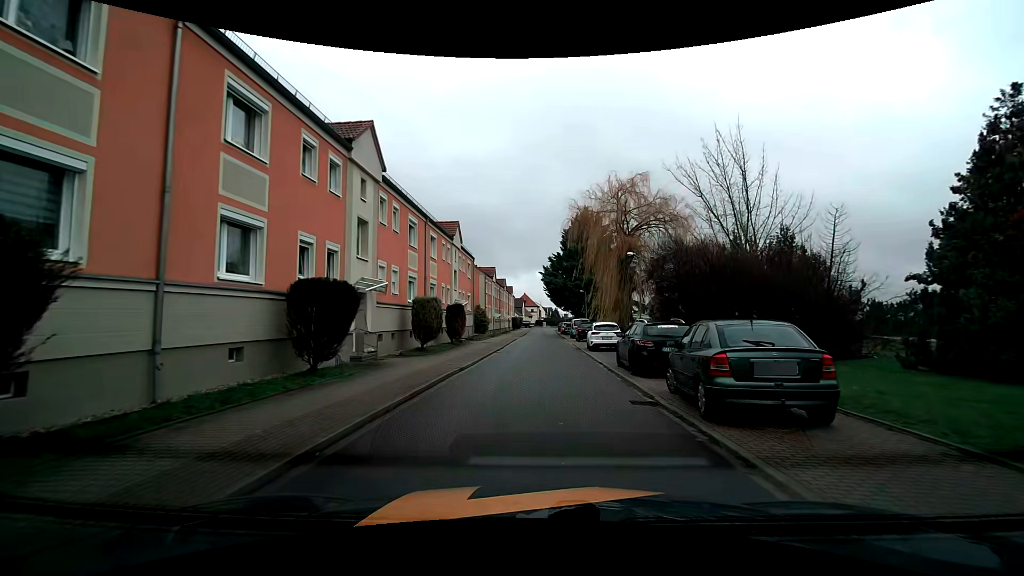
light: Day
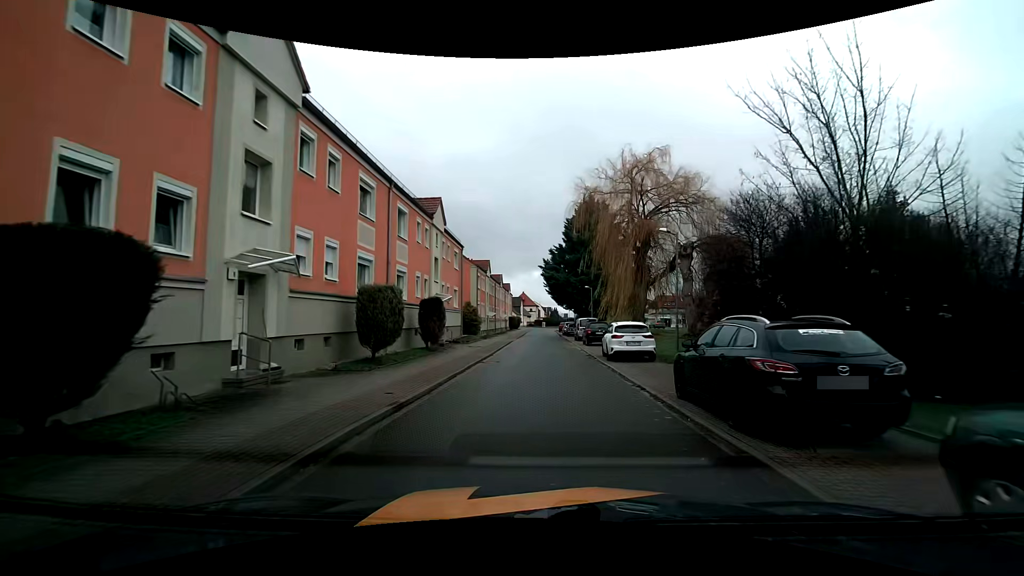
(0.0, +7.1) m; 0°
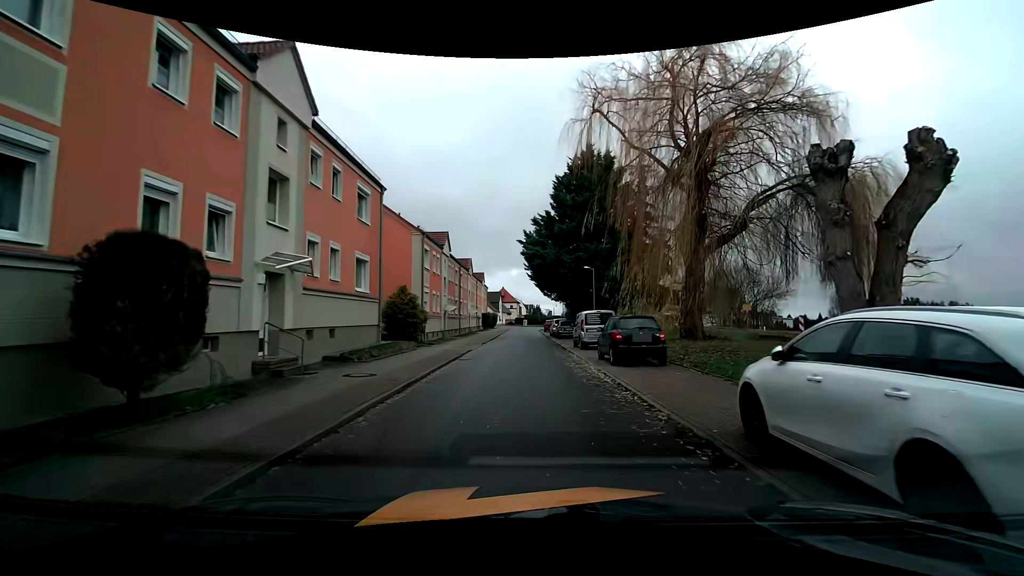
(+0.3, +16.9) m; +1°
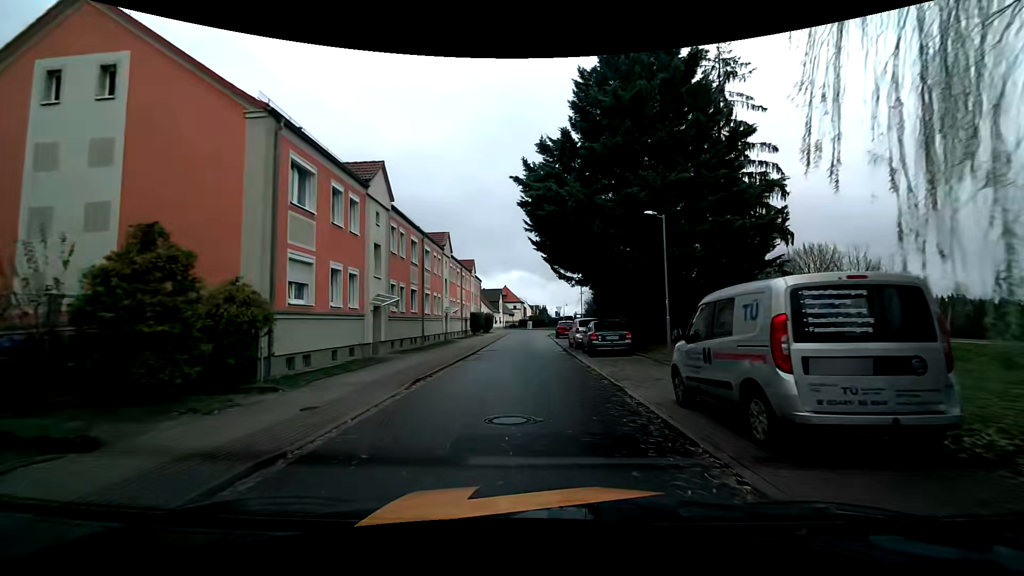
(+0.1, +18.6) m; 0°
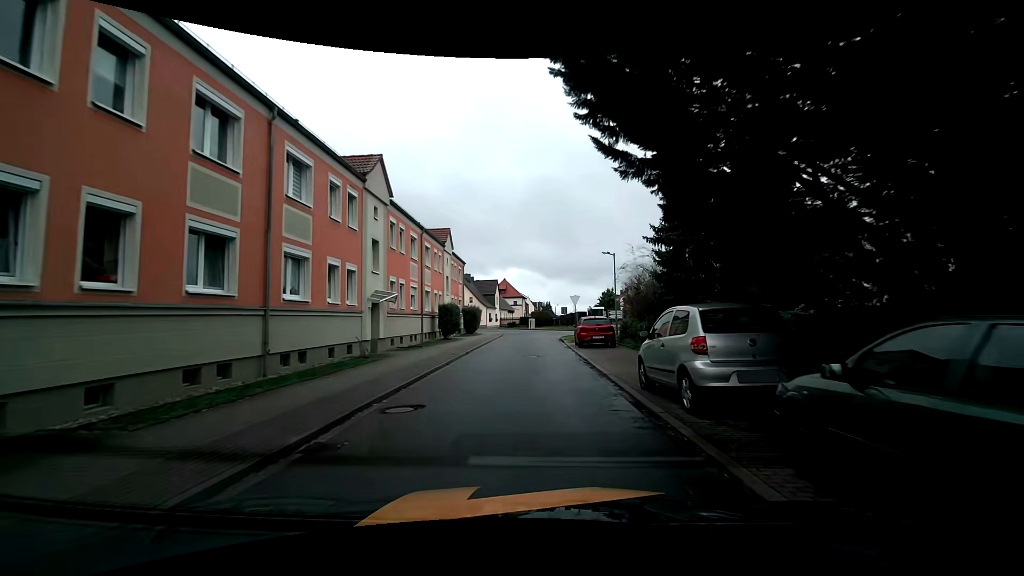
(0.0, +18.1) m; -1°
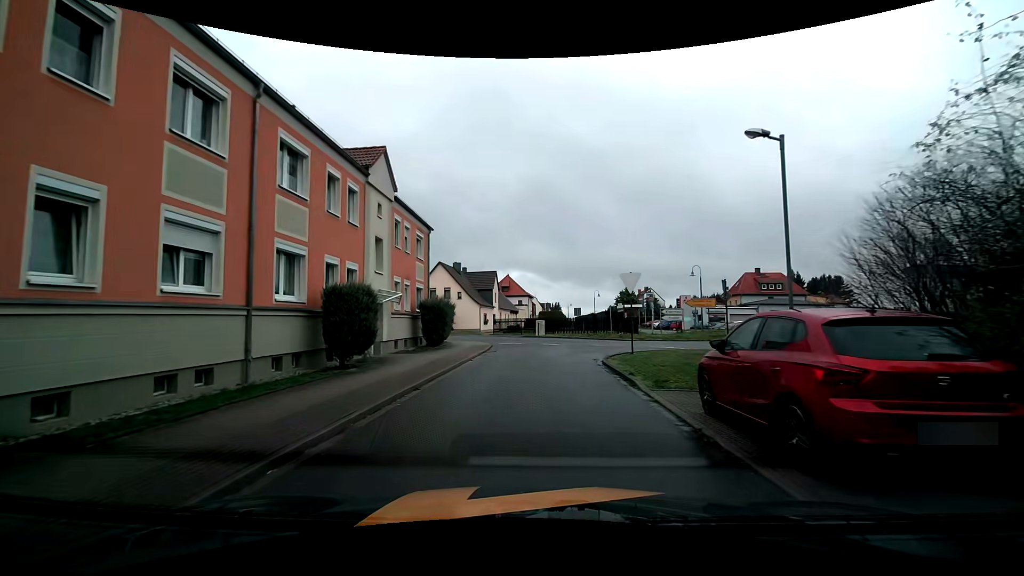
(0.0, +18.7) m; +1°
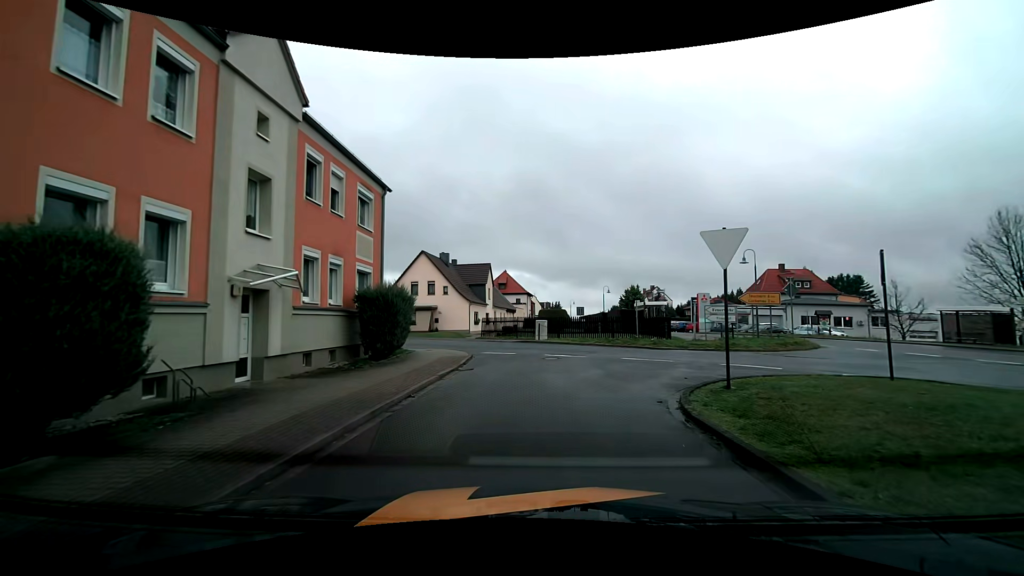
(-0.2, +8.6) m; -1°
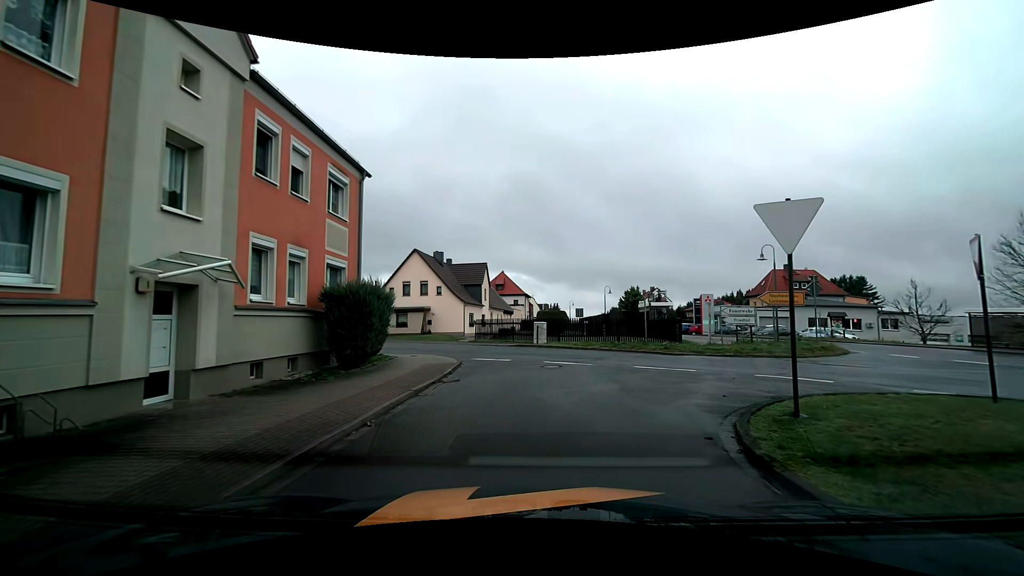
(0.0, +2.3) m; 0°
(+1, +10) (+10, +13) (+16, +6) (+19, -3) (+19, -13) (+20, -23) (+21, -33) (+21, -43) (+22, -53) (+22, -63) m
